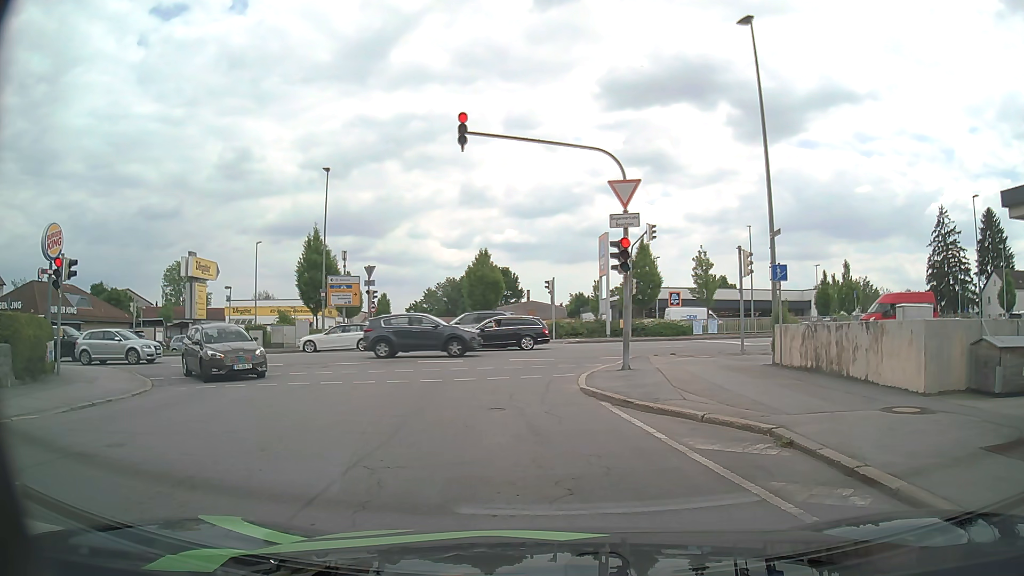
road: residential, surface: asphalt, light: Day
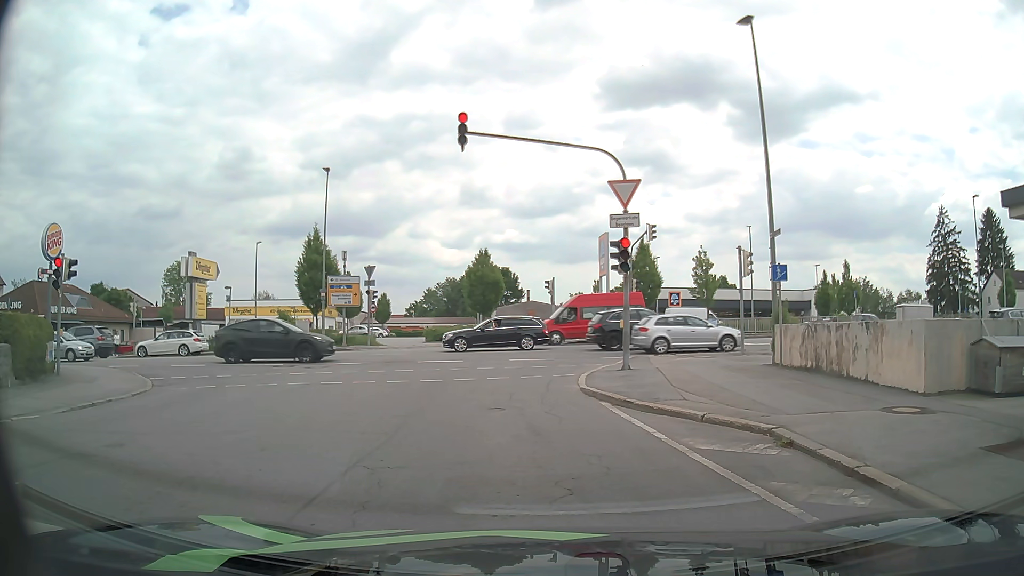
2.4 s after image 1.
(0.0, 0.0) m; 0°
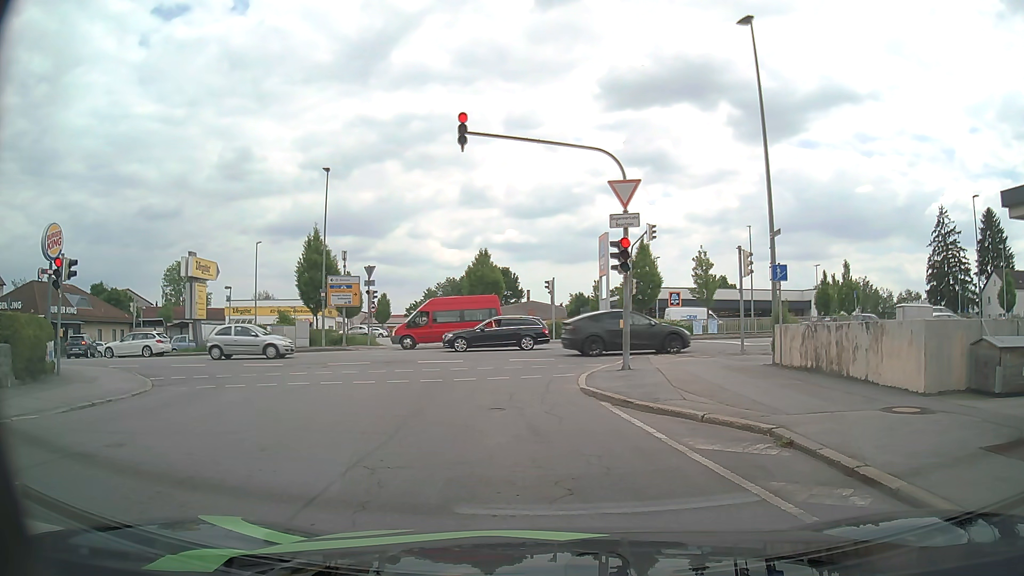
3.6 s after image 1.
(0.0, 0.0) m; 0°
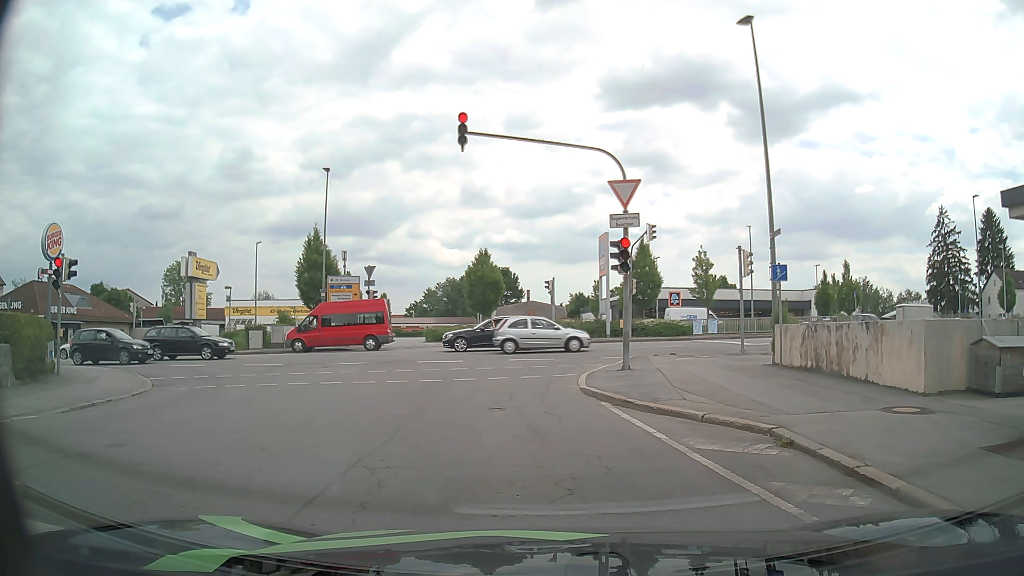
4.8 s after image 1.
(0.0, 0.0) m; 0°
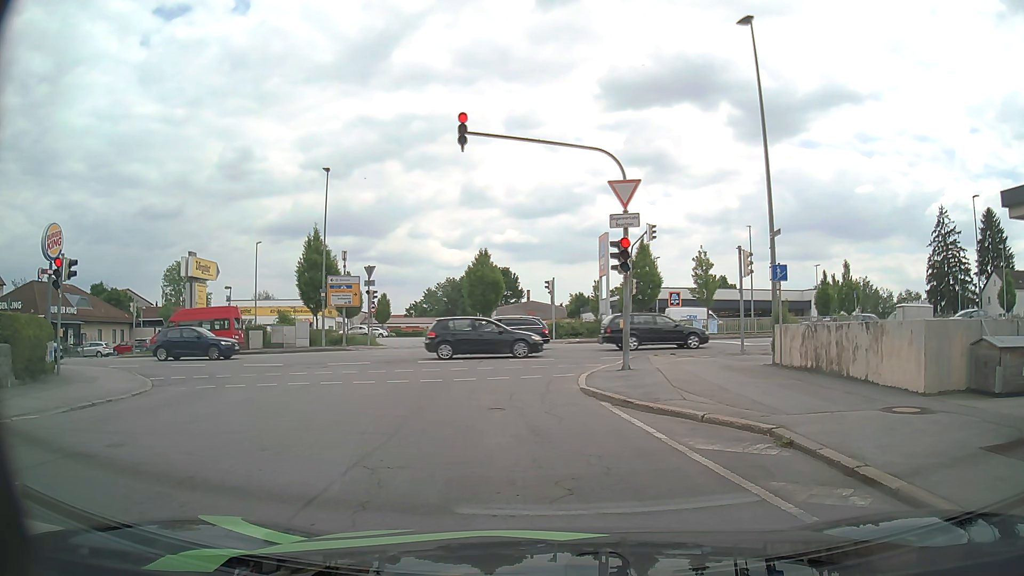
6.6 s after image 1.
(0.0, 0.0) m; 0°
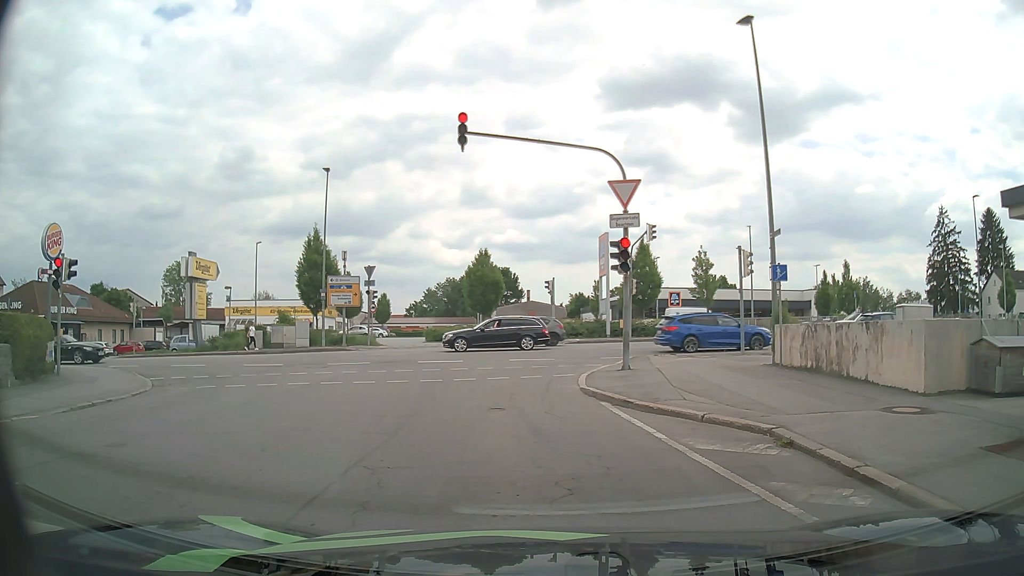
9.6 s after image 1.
(0.0, 0.0) m; 0°
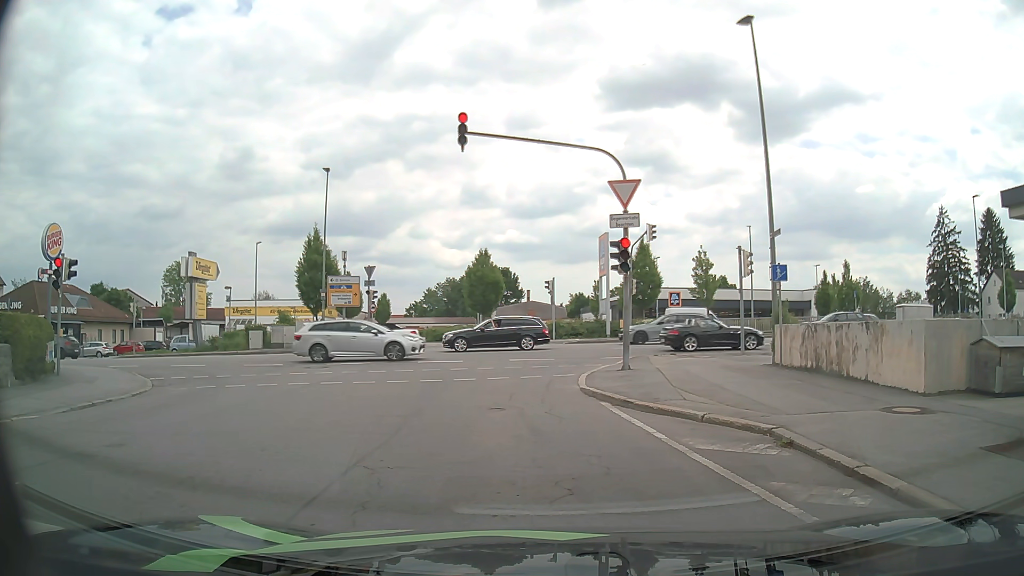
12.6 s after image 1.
(0.0, 0.0) m; 0°
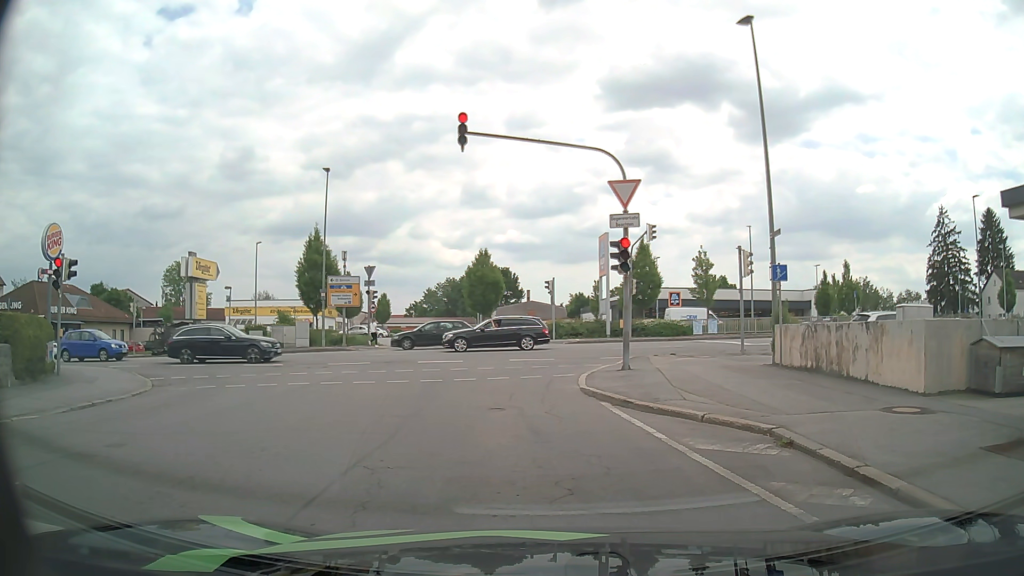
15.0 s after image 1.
(0.0, 0.0) m; 0°
(0, +10) (0, +20) (+6, +28) (+15, +30) (+25, +31) (+35, +31) (+45, +32) (+55, +32) (+65, +32) (+75, +32) m
